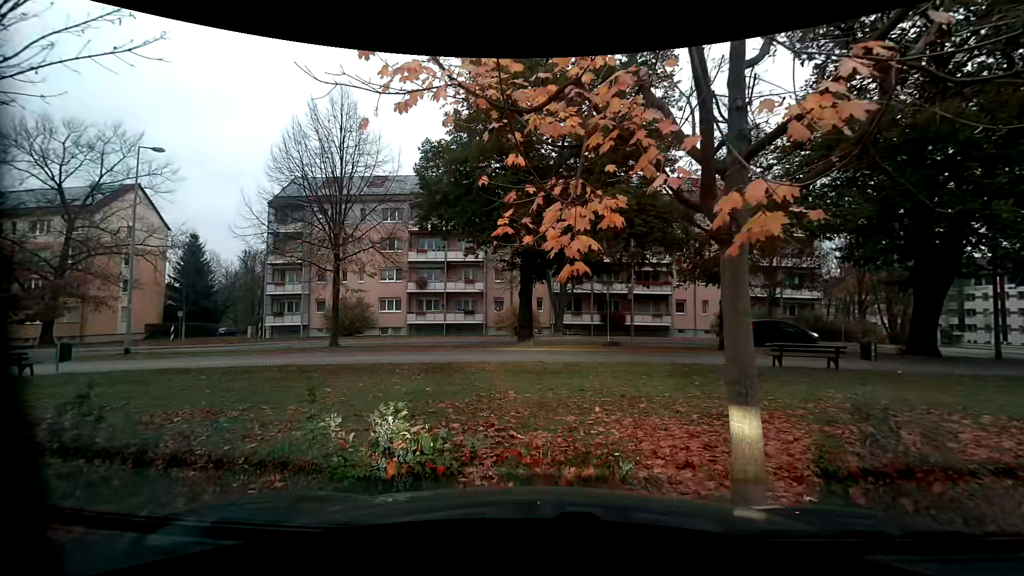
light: Day
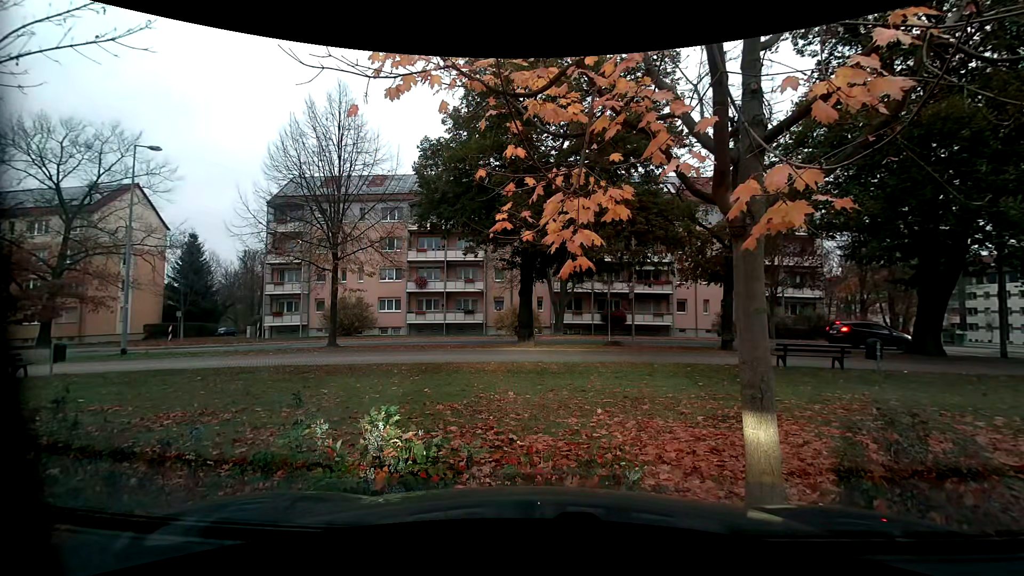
(0.0, +0.2) m; 0°
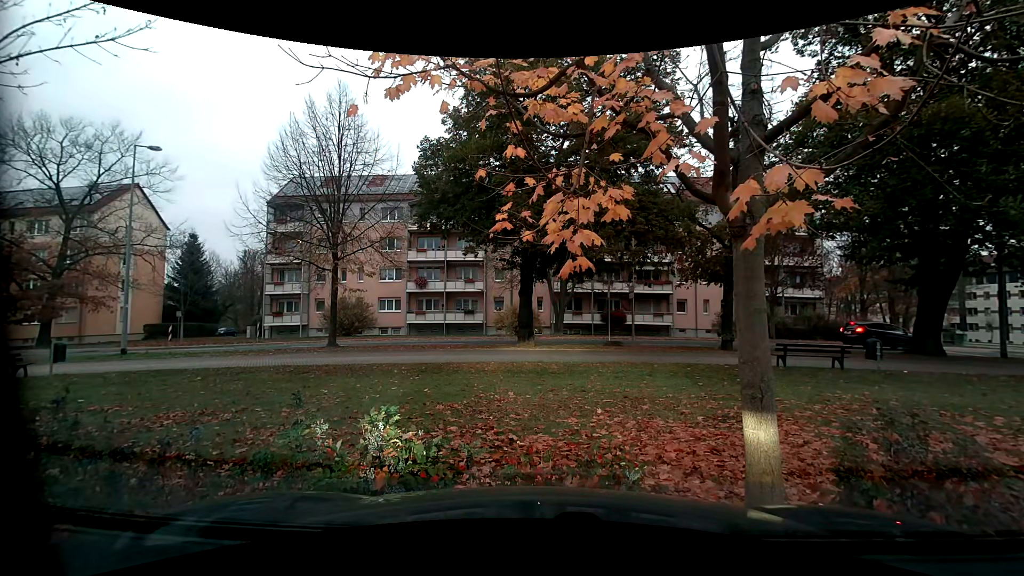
(0.0, 0.0) m; 0°
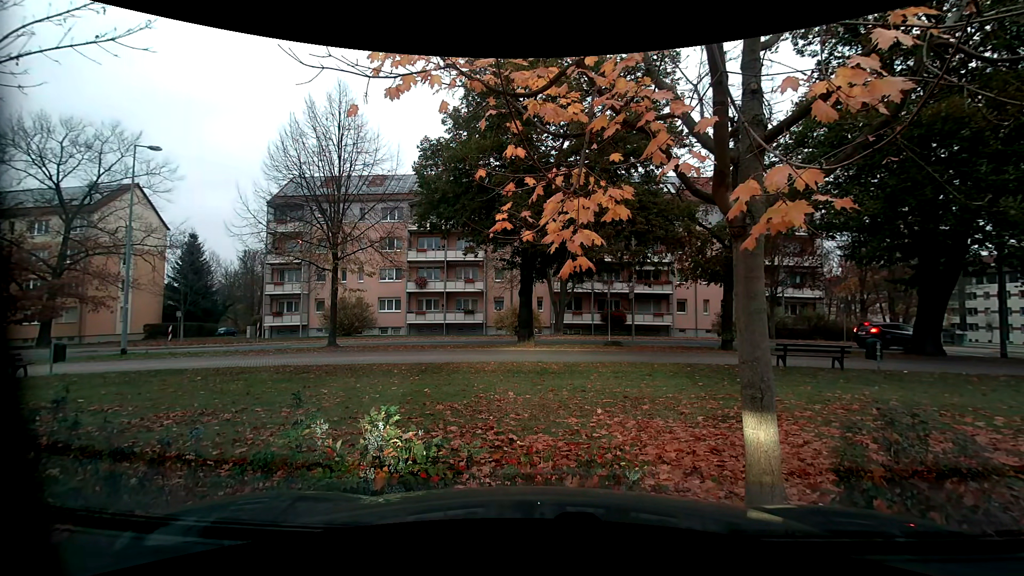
(0.0, 0.0) m; 0°
